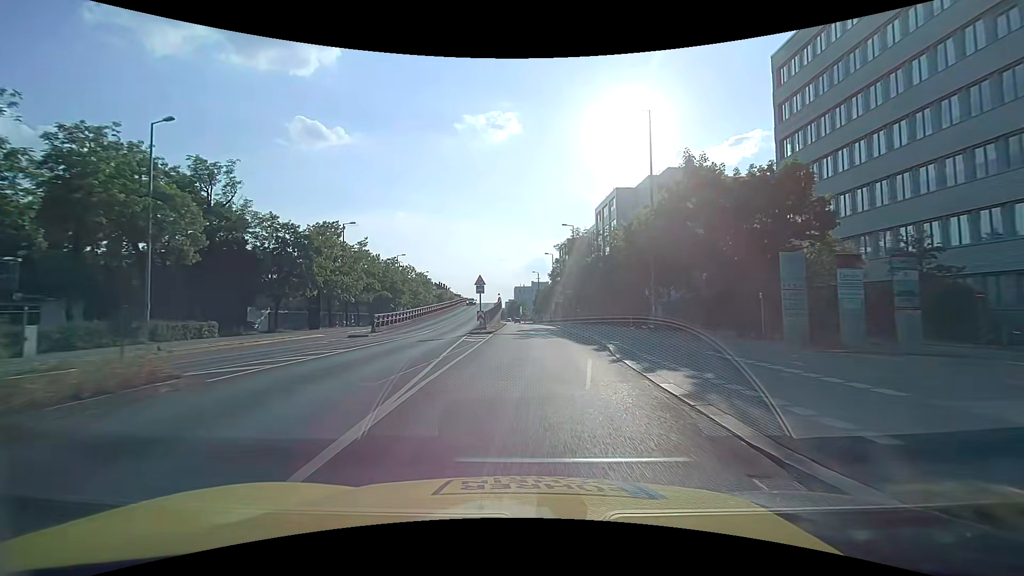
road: primary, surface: asphalt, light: Day
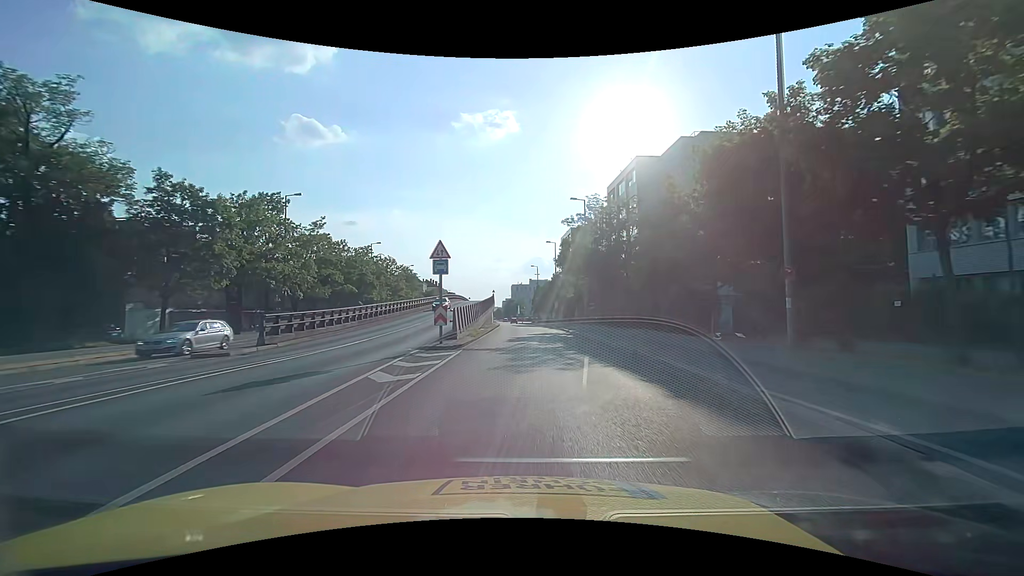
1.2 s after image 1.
(0.0, +16.4) m; 0°
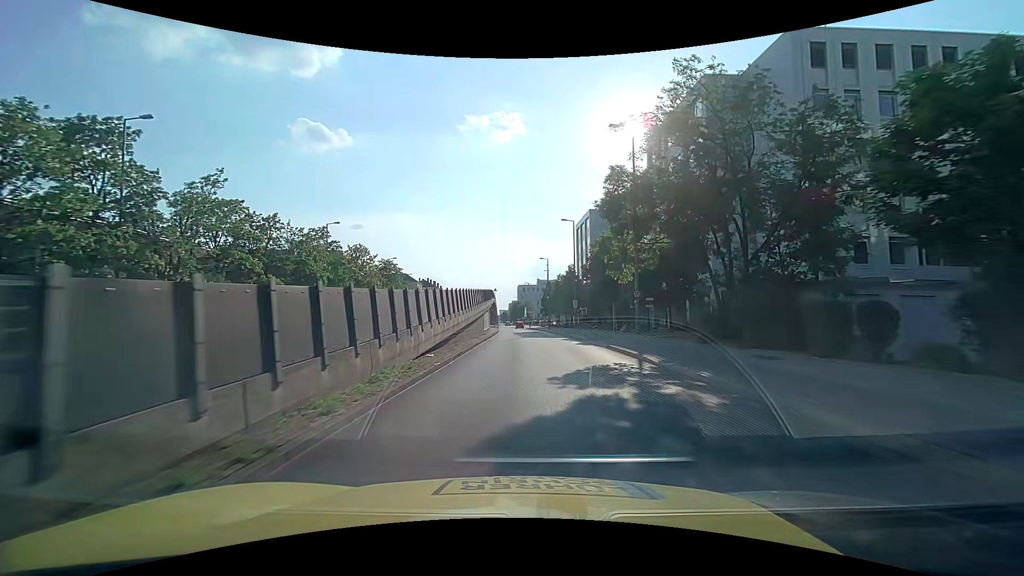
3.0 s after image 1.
(+0.1, +22.9) m; 0°
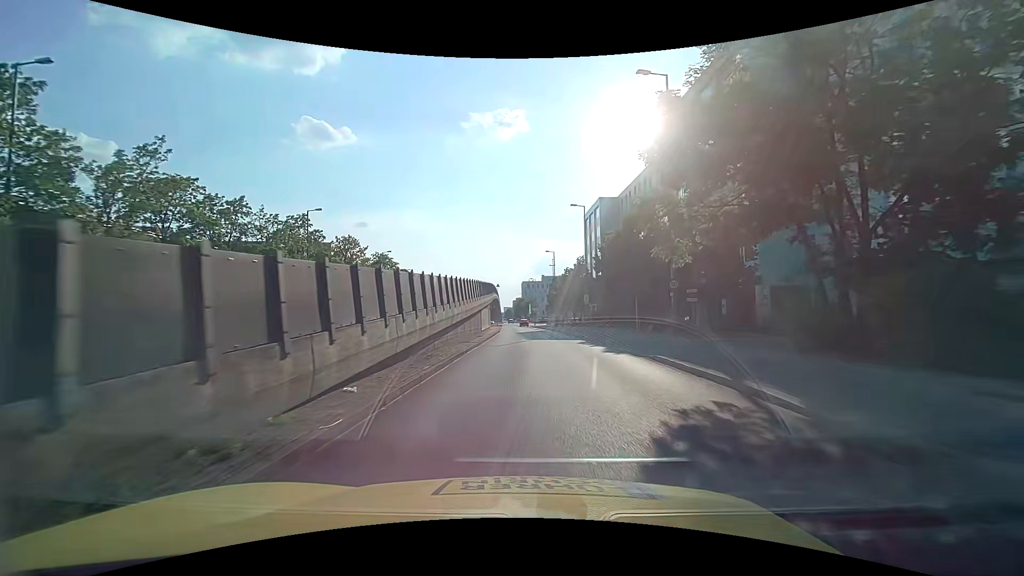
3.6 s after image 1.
(-0.1, +7.3) m; -1°
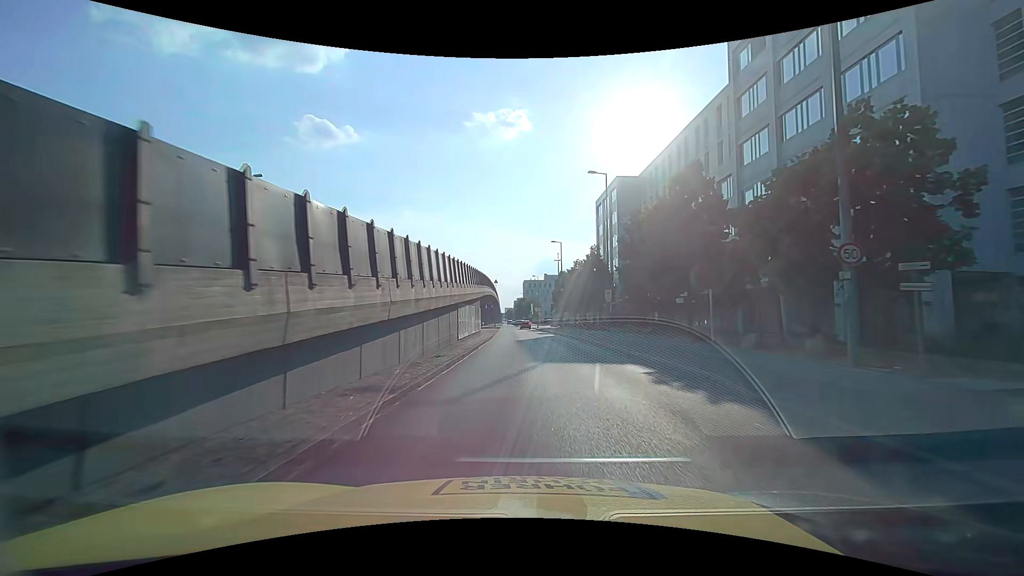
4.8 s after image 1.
(0.0, +14.1) m; 0°
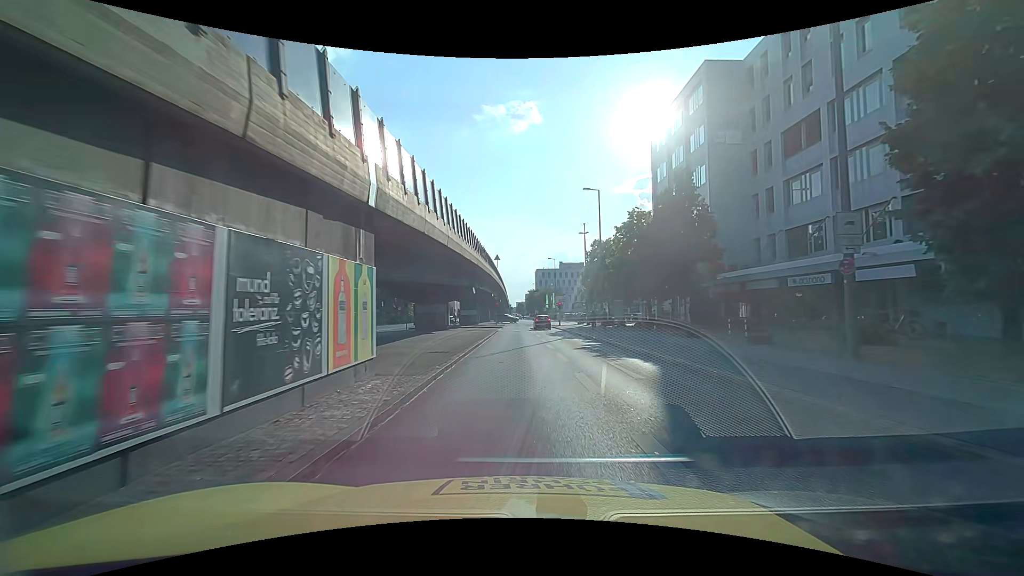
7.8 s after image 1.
(-0.3, +31.8) m; -2°
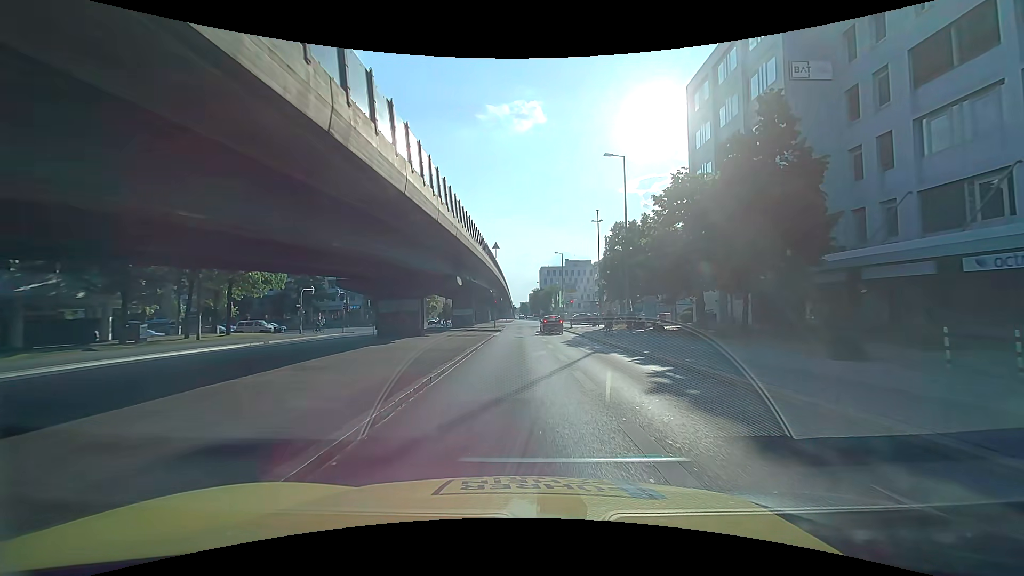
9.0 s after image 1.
(0.0, +11.4) m; 0°
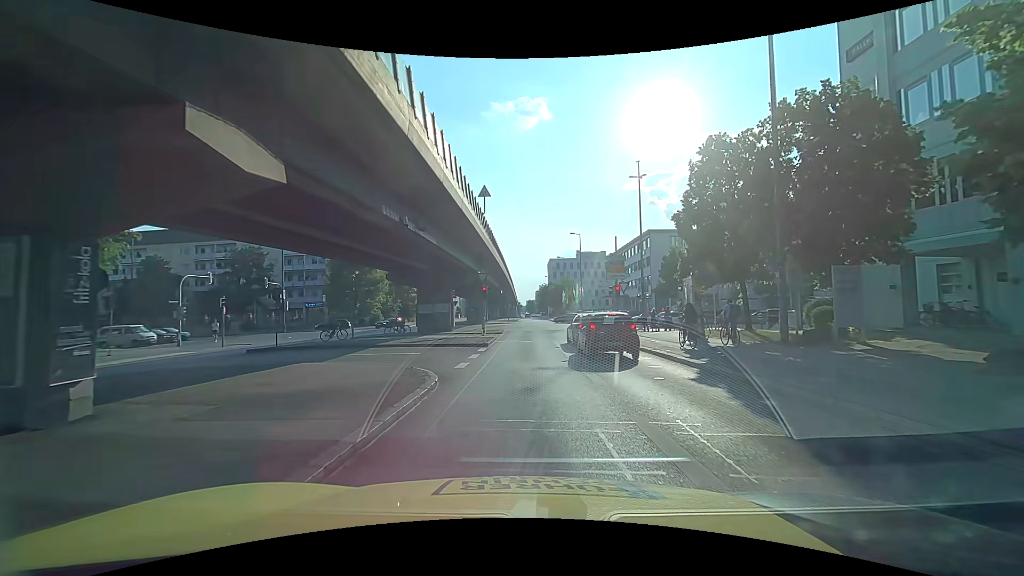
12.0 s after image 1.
(-0.2, +23.1) m; -1°
